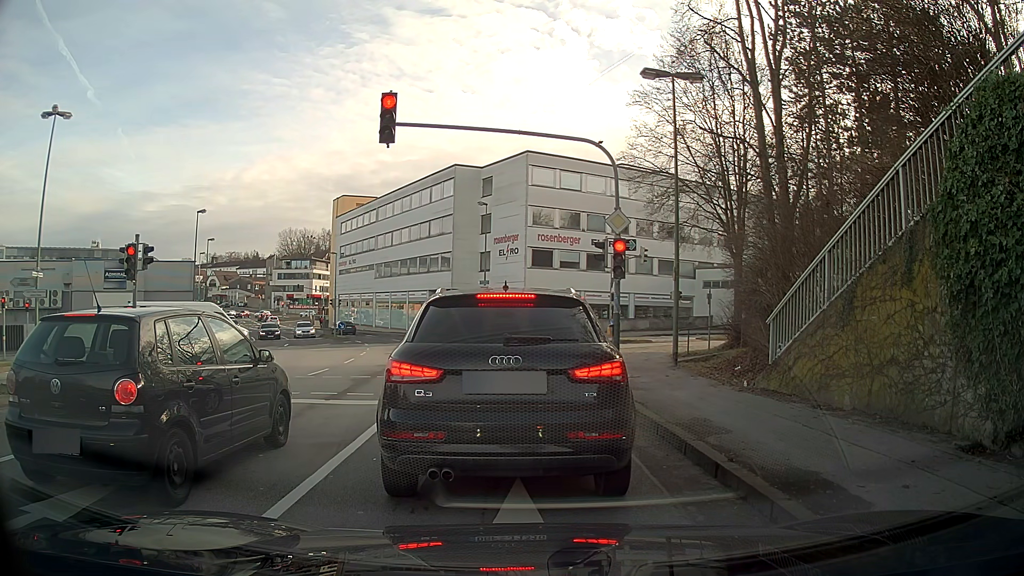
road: tertiary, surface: asphalt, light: Day
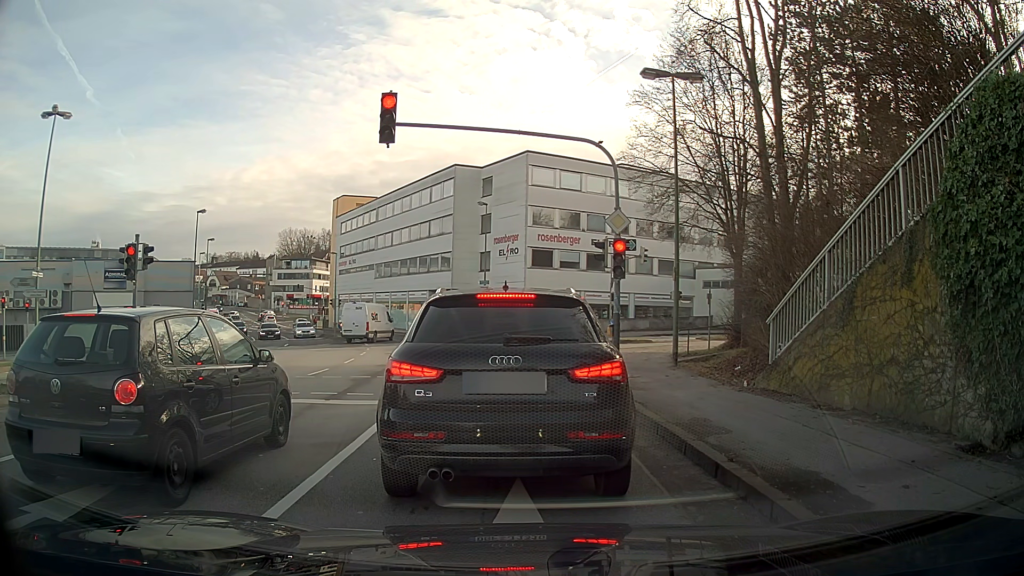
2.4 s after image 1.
(0.0, 0.0) m; 0°
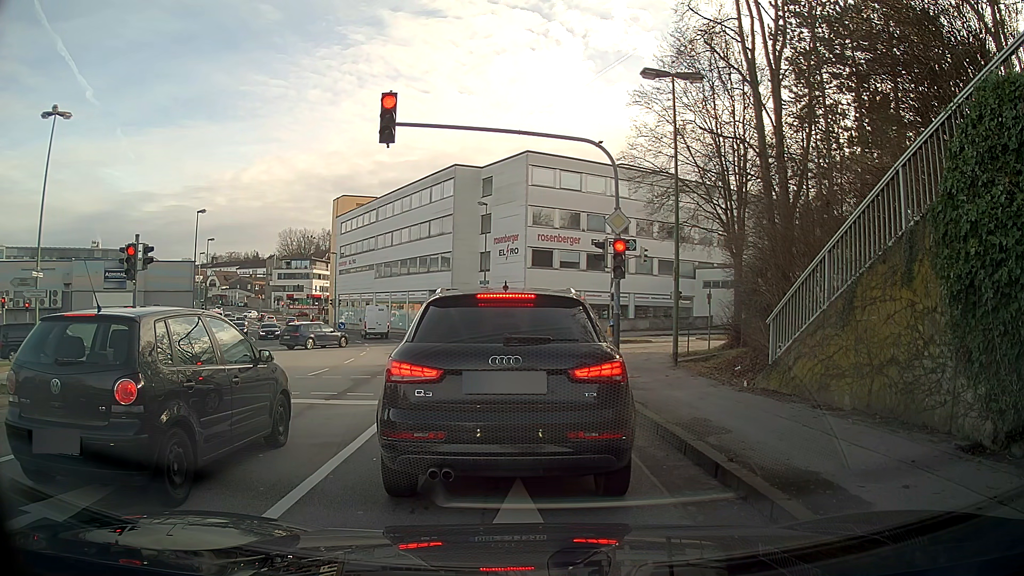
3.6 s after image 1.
(0.0, 0.0) m; 0°
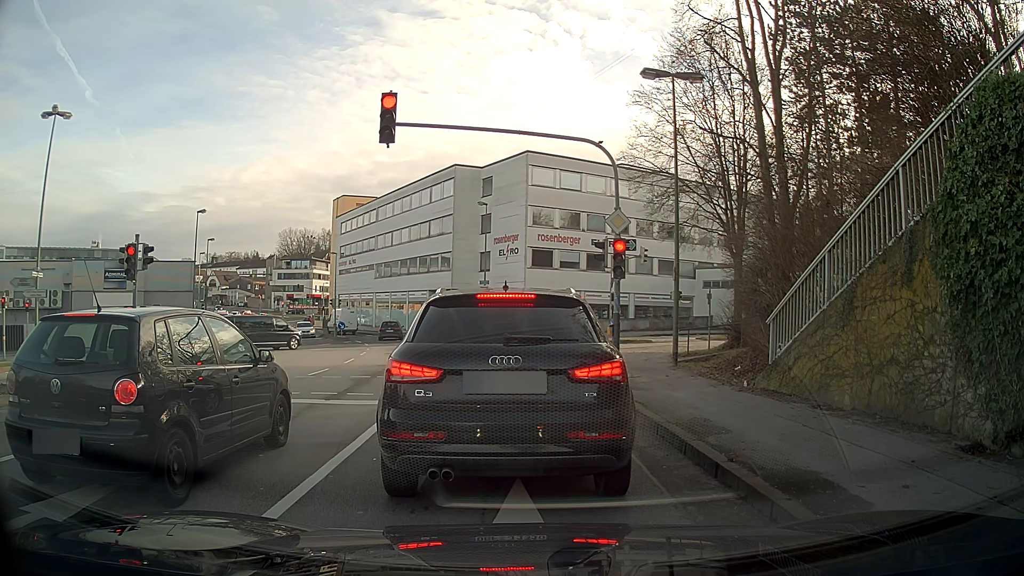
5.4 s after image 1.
(0.0, 0.0) m; 0°
(0, +10) (-1, +20) (0, +30) (+7, +37) (+15, +42) (+25, +45) (+35, +48) (+44, +50) (+54, +51) (+64, +51) m
